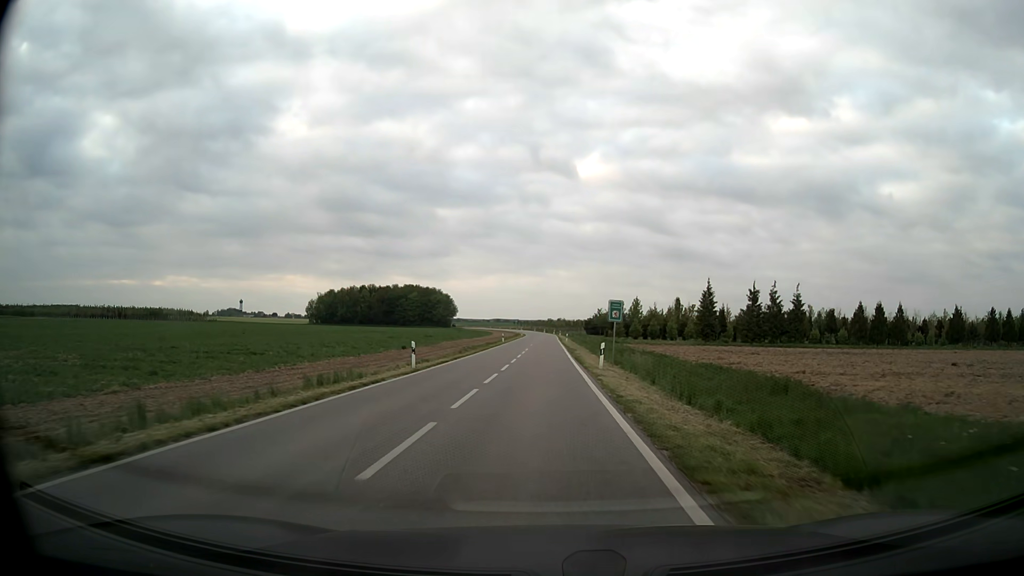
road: unclassified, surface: asphalt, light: Day
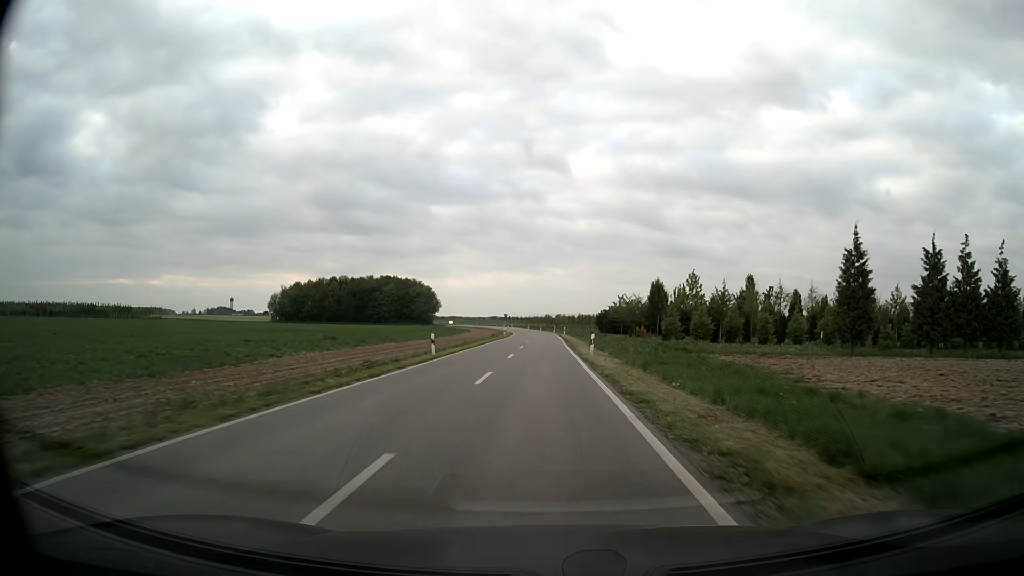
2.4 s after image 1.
(+0.2, +46.2) m; 0°
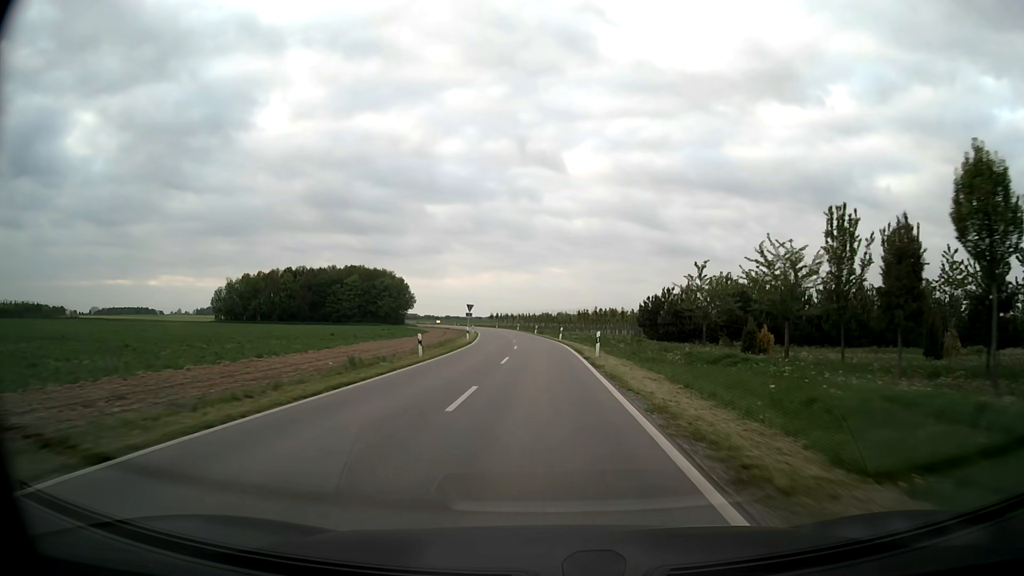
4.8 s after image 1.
(+0.1, +53.6) m; 0°
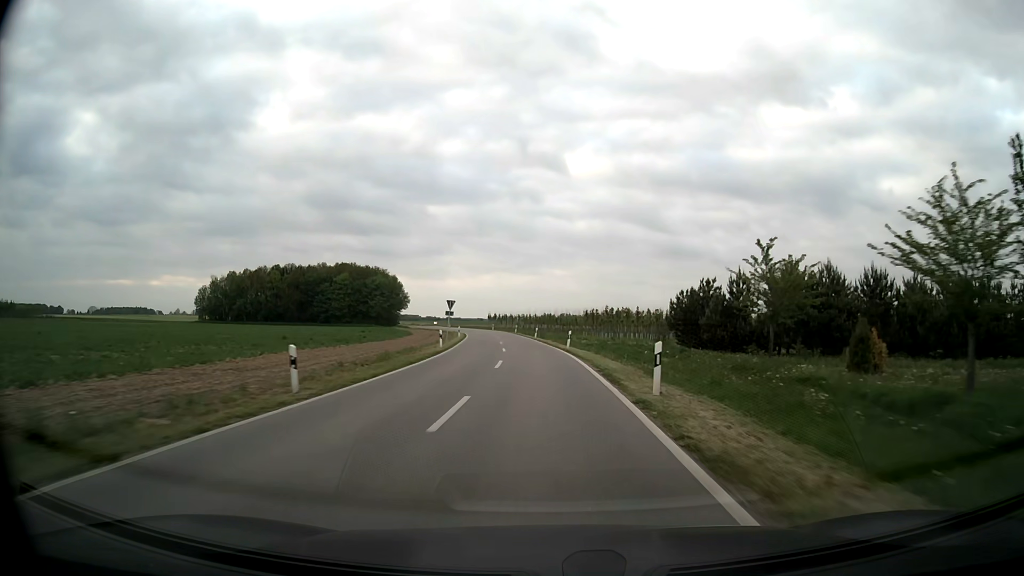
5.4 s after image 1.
(0.0, +14.2) m; 0°
(0, +10) (0, +20) (-1, +30) (-1, +40) (-2, +50) (-2, +60) (-4, +70) (-5, +80) (-6, +90) (-8, +100) m
